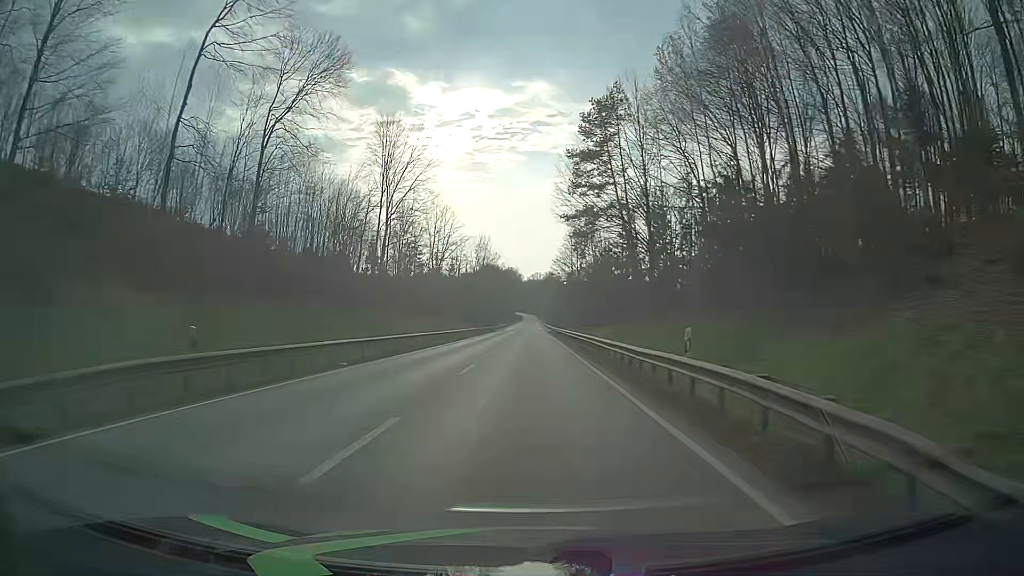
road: primary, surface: asphalt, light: Day
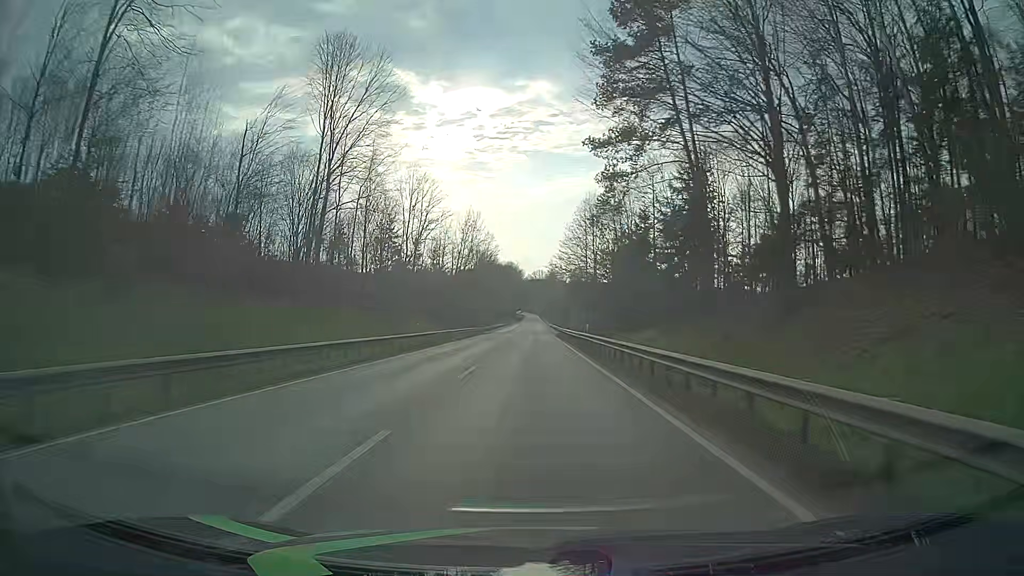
(0.0, +25.1) m; +1°
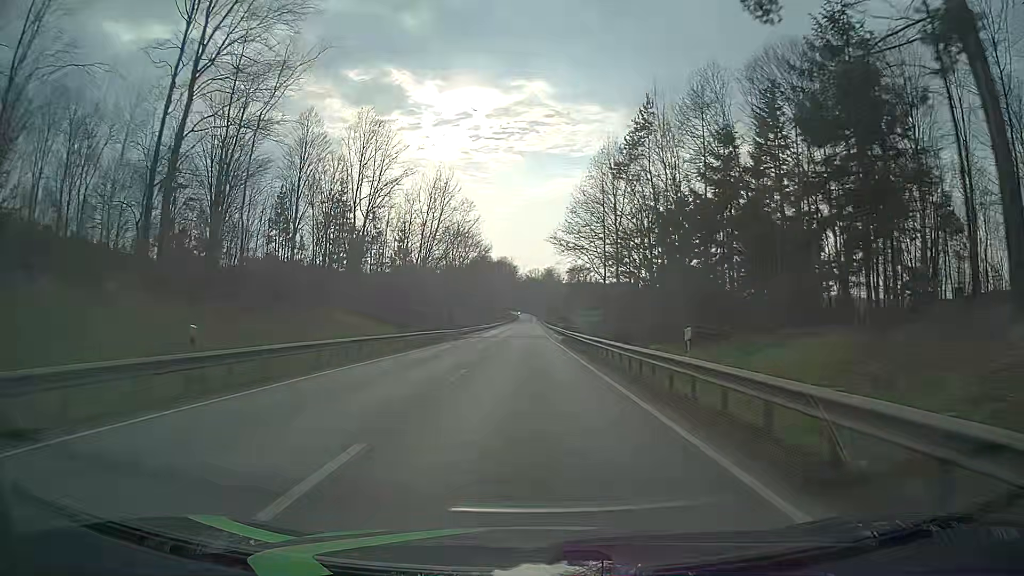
(-0.2, +25.1) m; -1°
(0, +10) (0, +20) (0, +30) (0, +40) (0, +50) (0, +60) (+1, +70) (+1, +80) (+1, +90) (+1, +100) m
